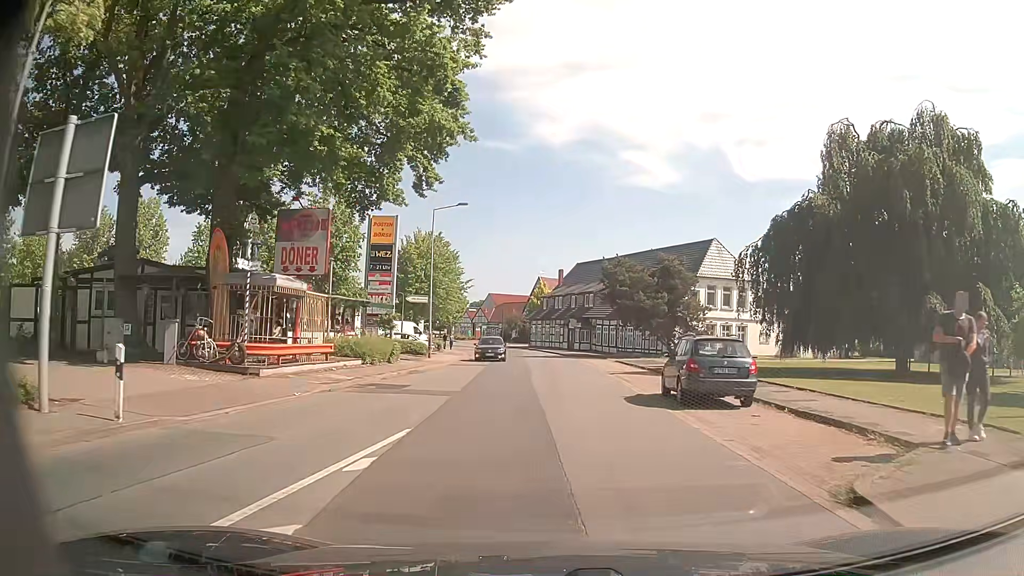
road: secondary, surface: asphalt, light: Day
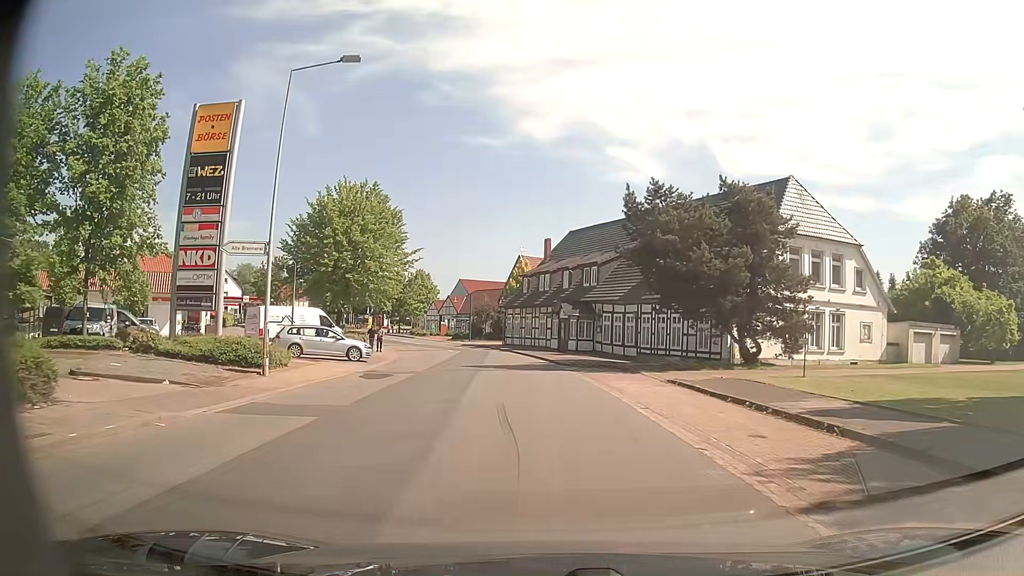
(+0.1, +23.4) m; 0°
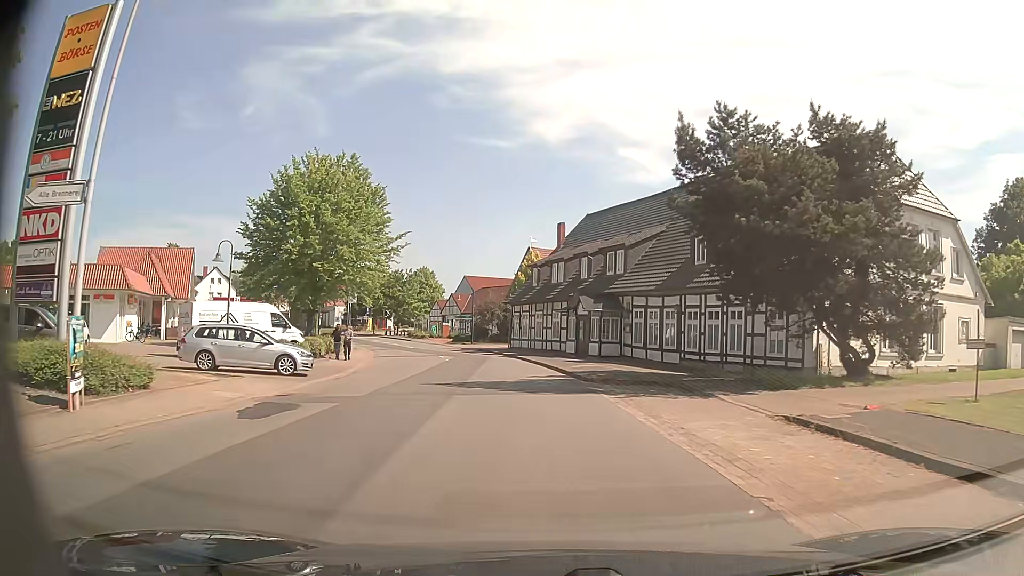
(-0.1, +9.4) m; -1°
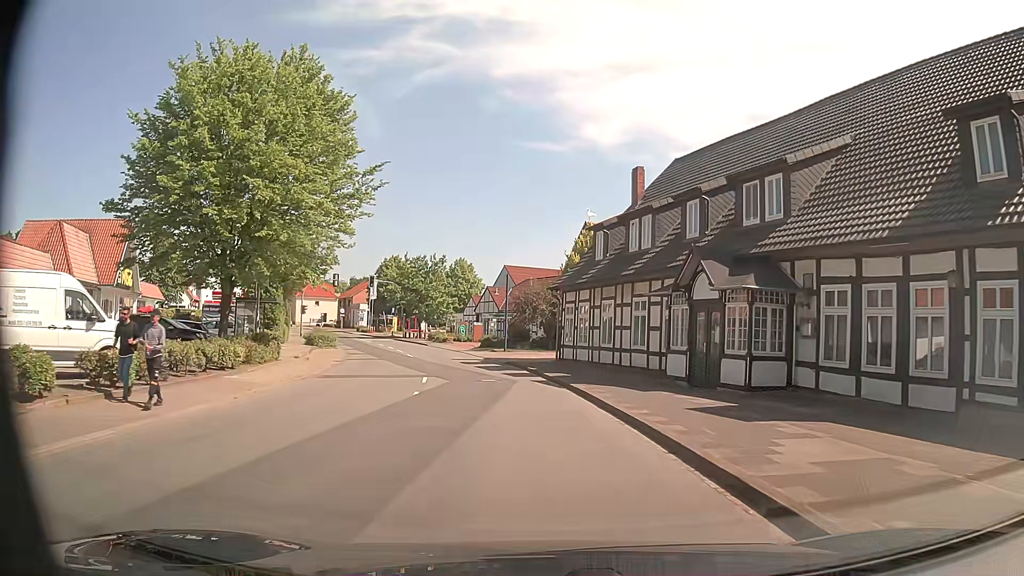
(-0.7, +18.6) m; -5°
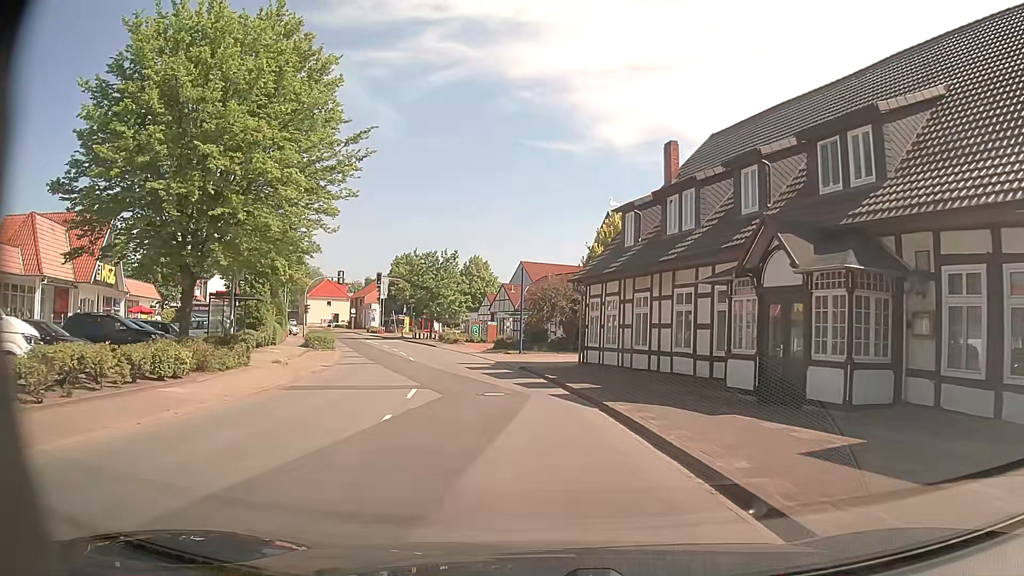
(0.0, +4.6) m; -1°
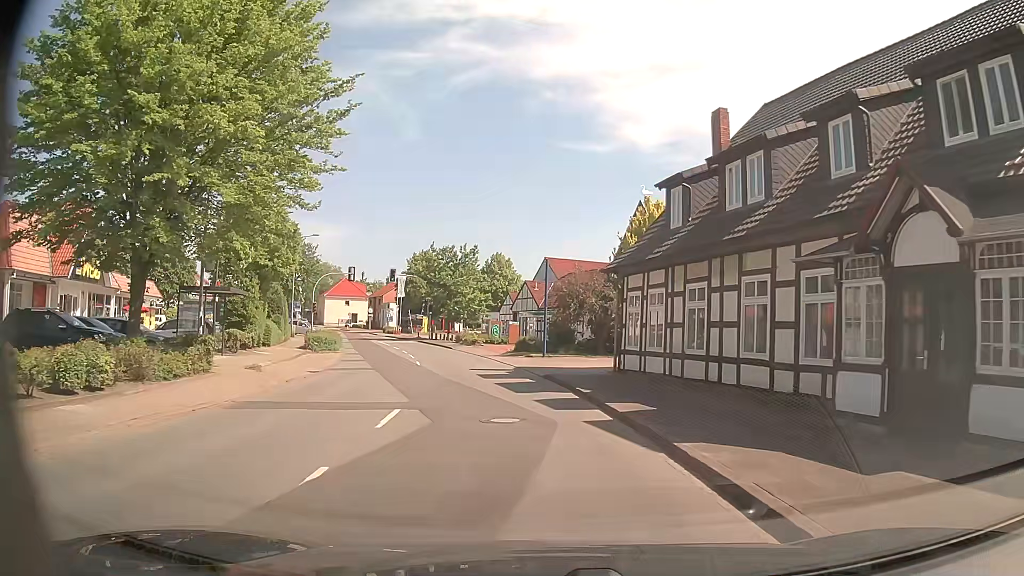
(-0.1, +4.6) m; -2°
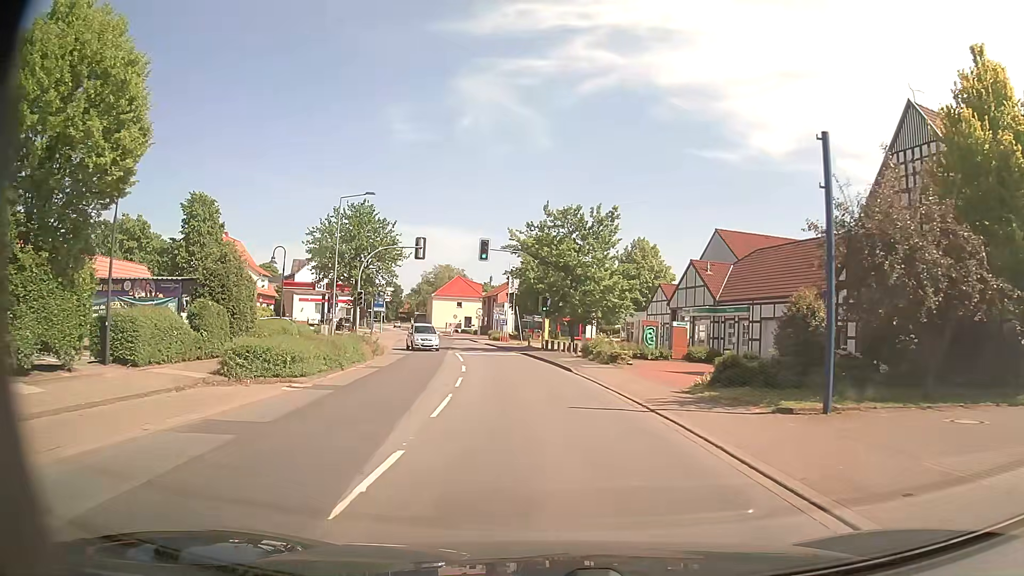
(-2.2, +23.0) m; -11°
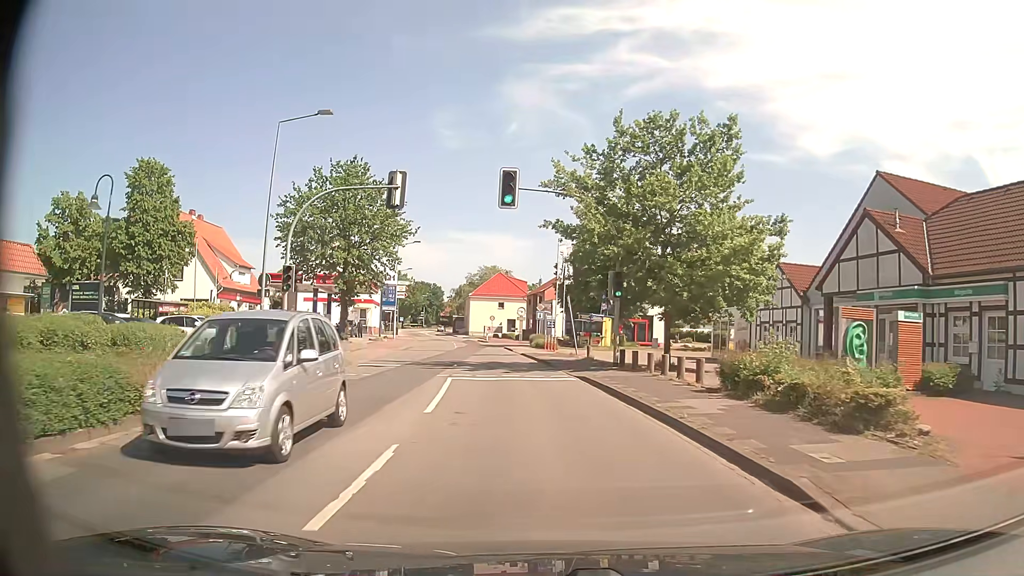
(-0.7, +18.4) m; -4°
(0, +10) (-1, +20) (-2, +30) (-3, +40) (-5, +50) (-7, +60) (-8, +69) (-10, +79) (-12, +89) (-15, +99) m
